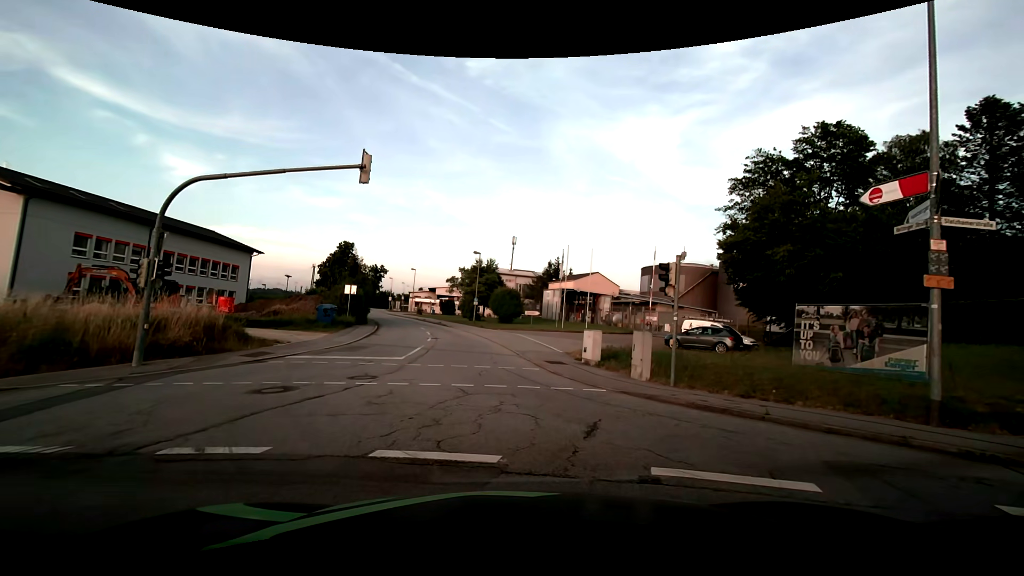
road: residential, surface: asphalt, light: Day
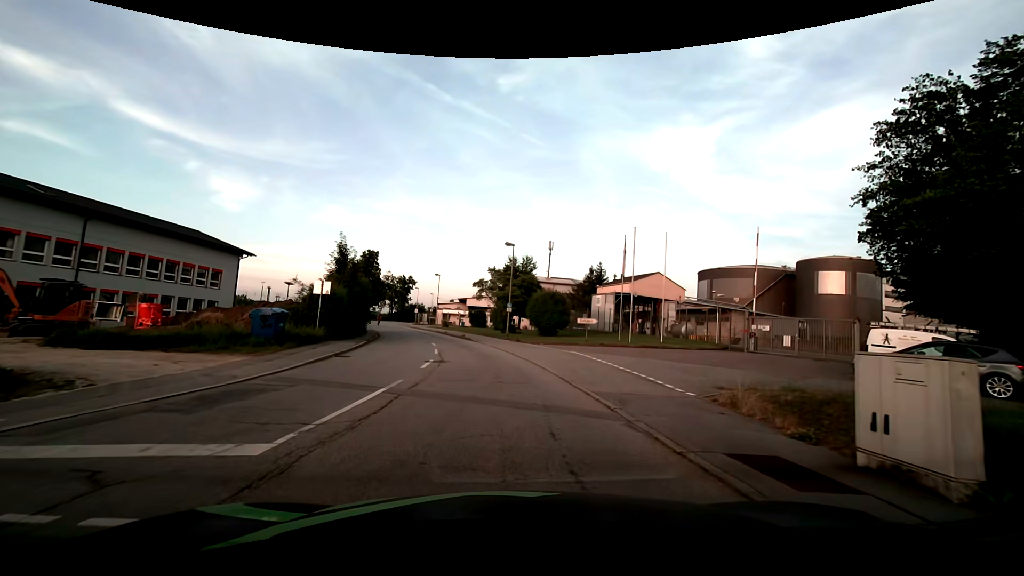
(-0.6, +12.8) m; -4°
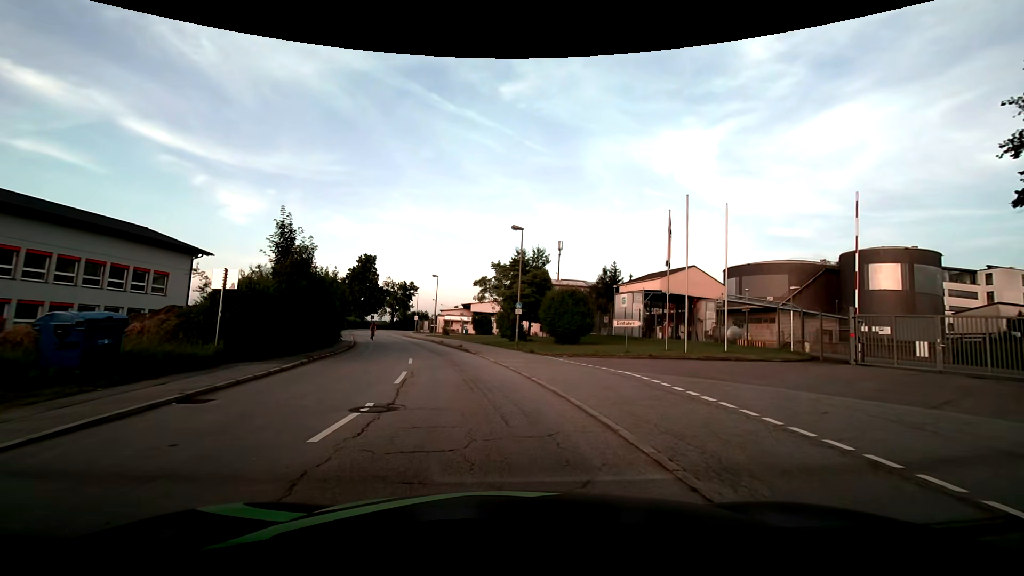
(-0.1, +9.1) m; -1°
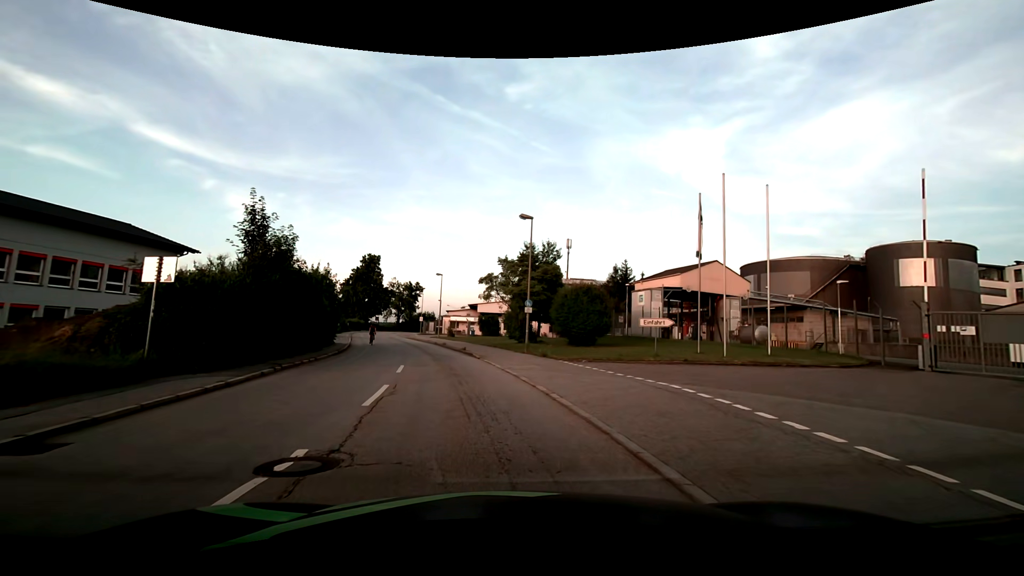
(-0.1, +3.4) m; -2°
(0, +10) (-2, +20) (-4, +30) (-6, +39) (-9, +49) (-12, +59) (-15, +68) (-17, +78) (-20, +88) (-21, +97) m
